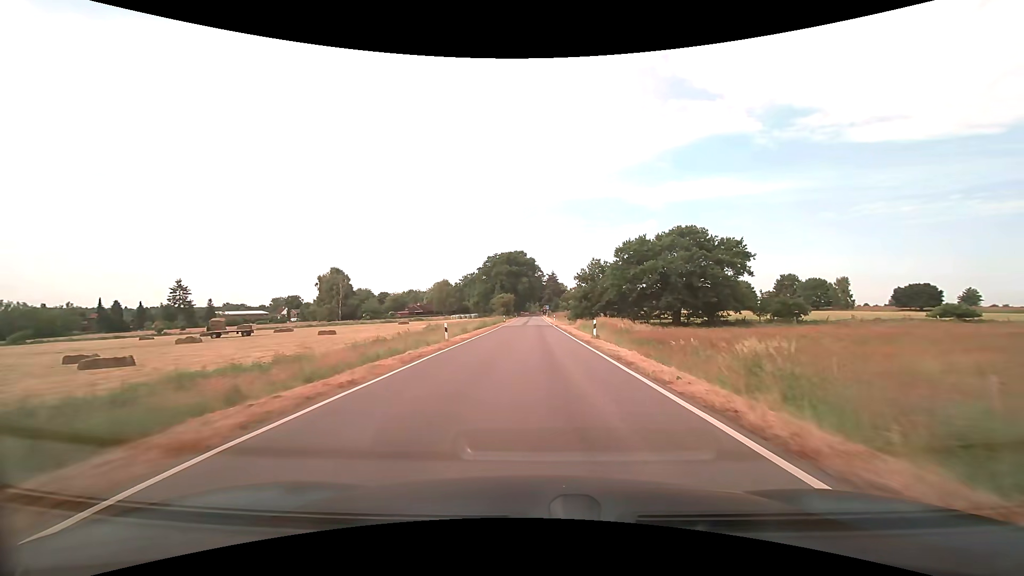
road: tertiary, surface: asphalt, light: Day
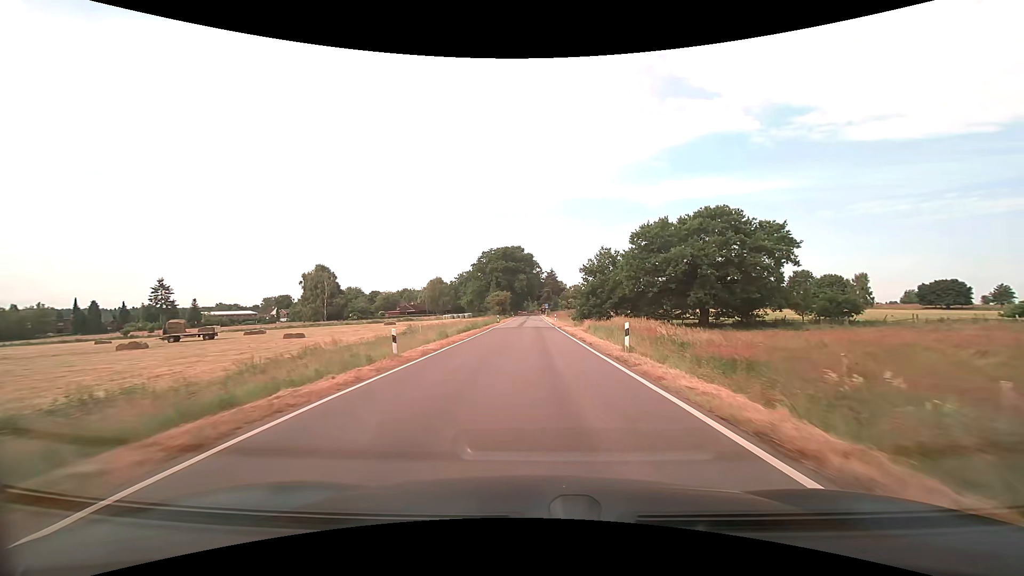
(0.0, +9.5) m; 0°
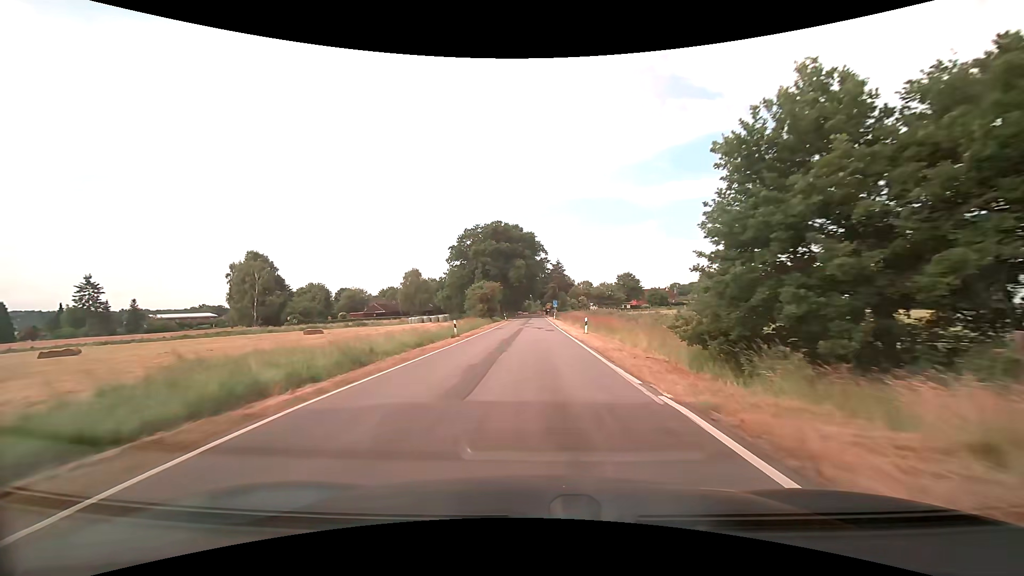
(0.0, +37.8) m; 0°
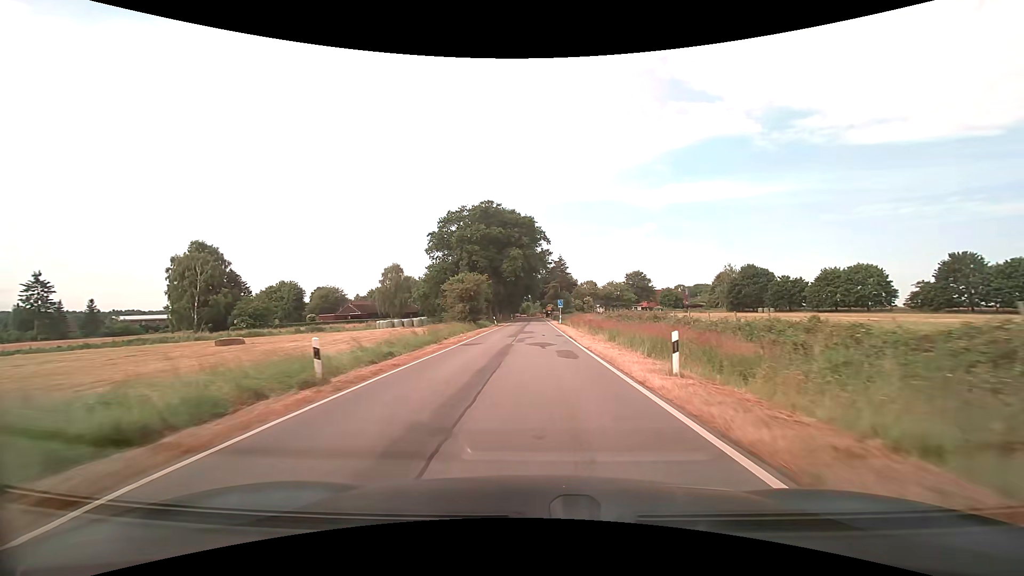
(0.0, +18.6) m; 0°
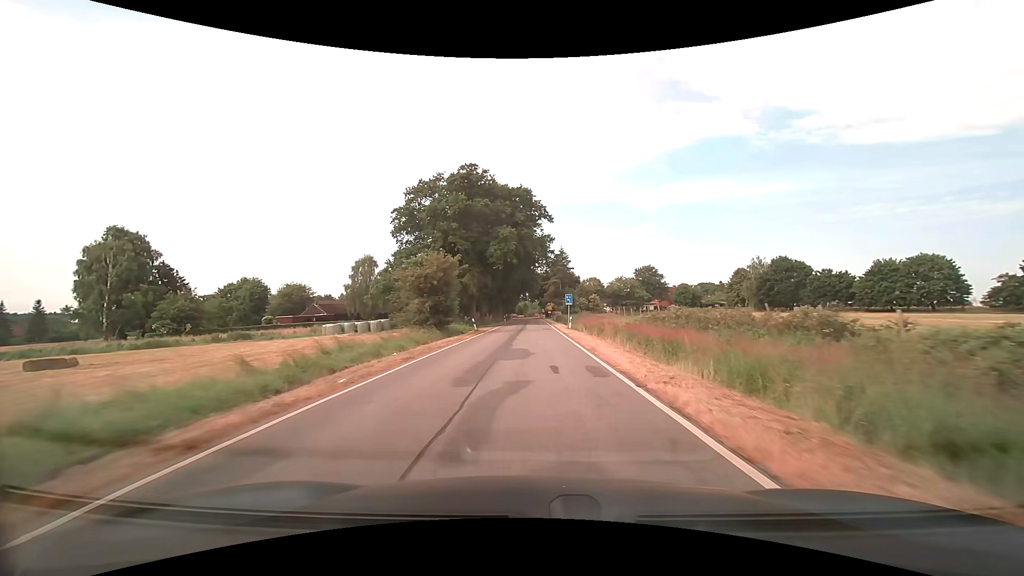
(+0.1, +18.4) m; 0°
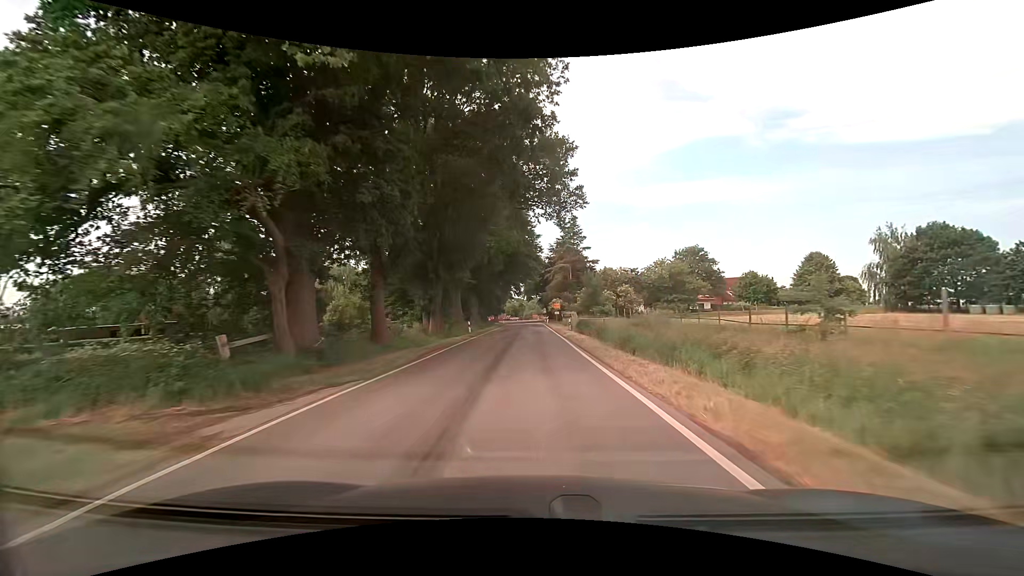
(+0.2, +43.7) m; +1°
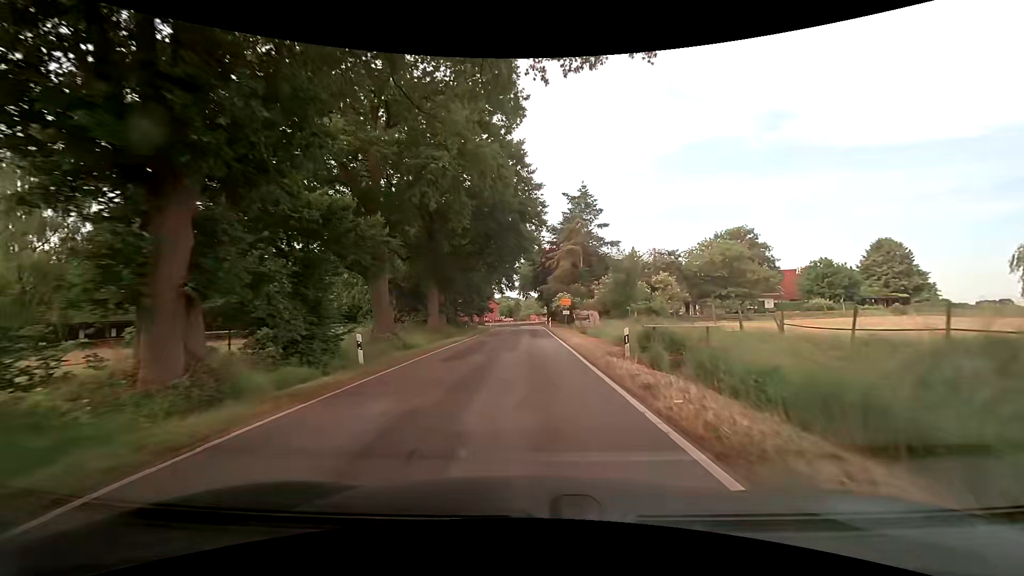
(0.0, +24.0) m; 0°
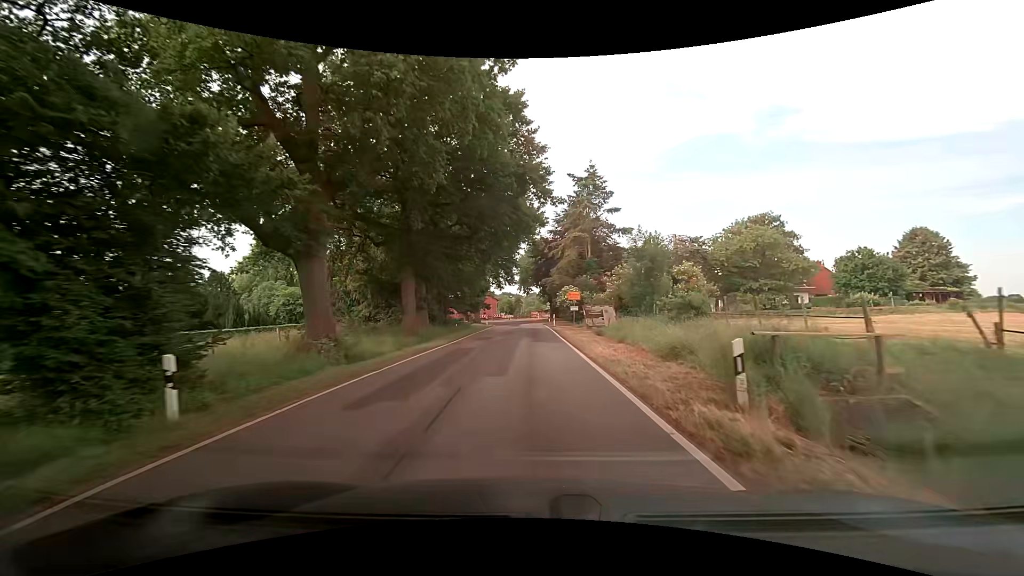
(0.0, +7.7) m; 0°
(0, +10) (0, +20) (0, +30) (0, +40) (0, +50) (-1, +60) (-1, +70) (-3, +80) (-7, +89) (-13, +97) m
